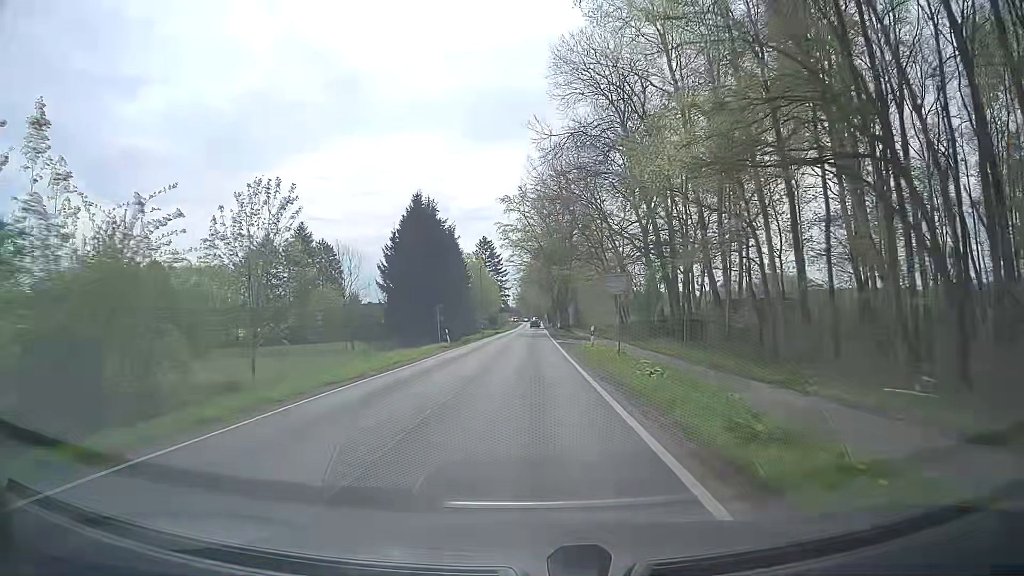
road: tertiary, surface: asphalt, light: Day
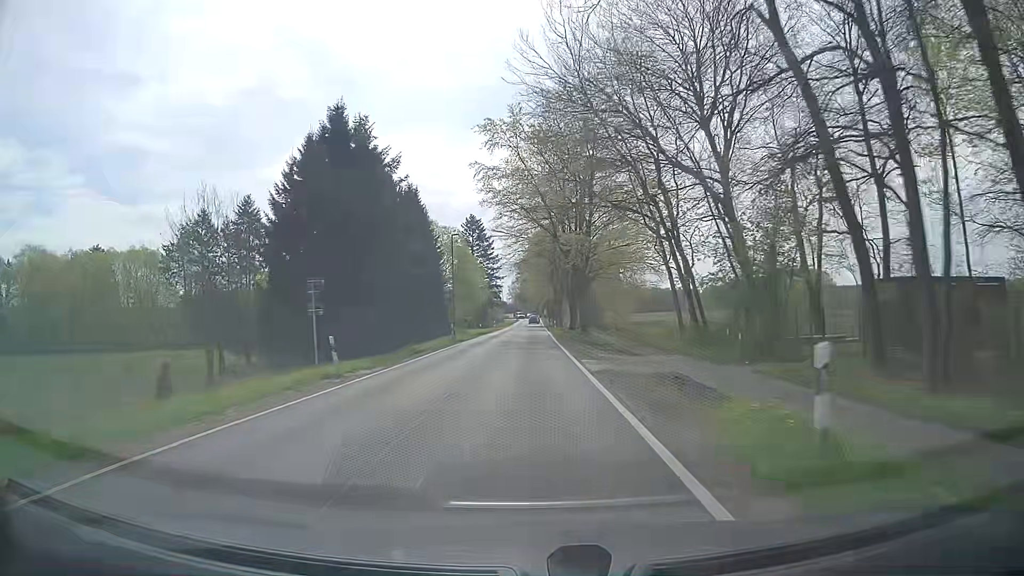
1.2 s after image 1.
(0.0, +25.1) m; 0°
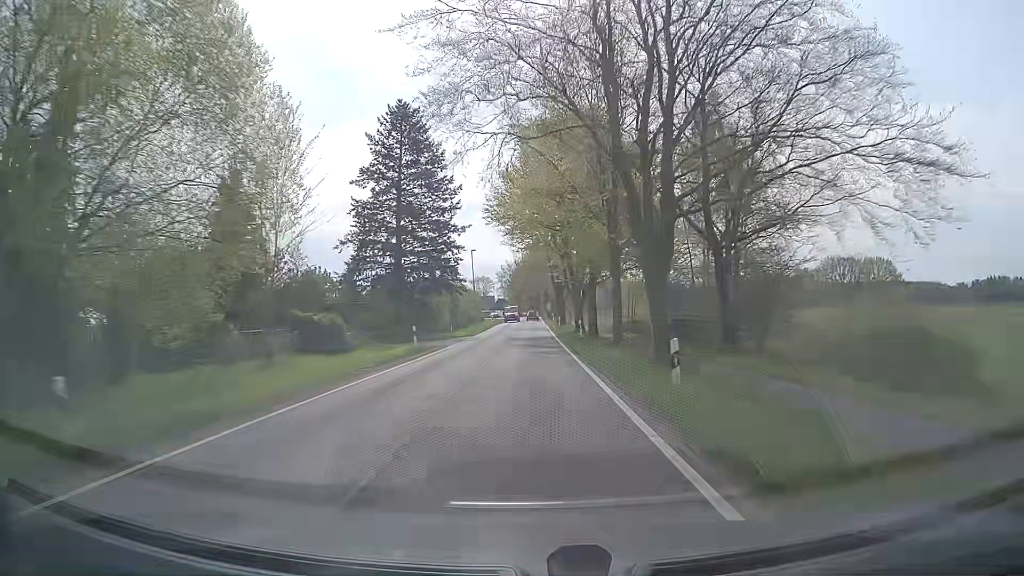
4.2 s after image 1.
(+0.6, +62.5) m; 0°
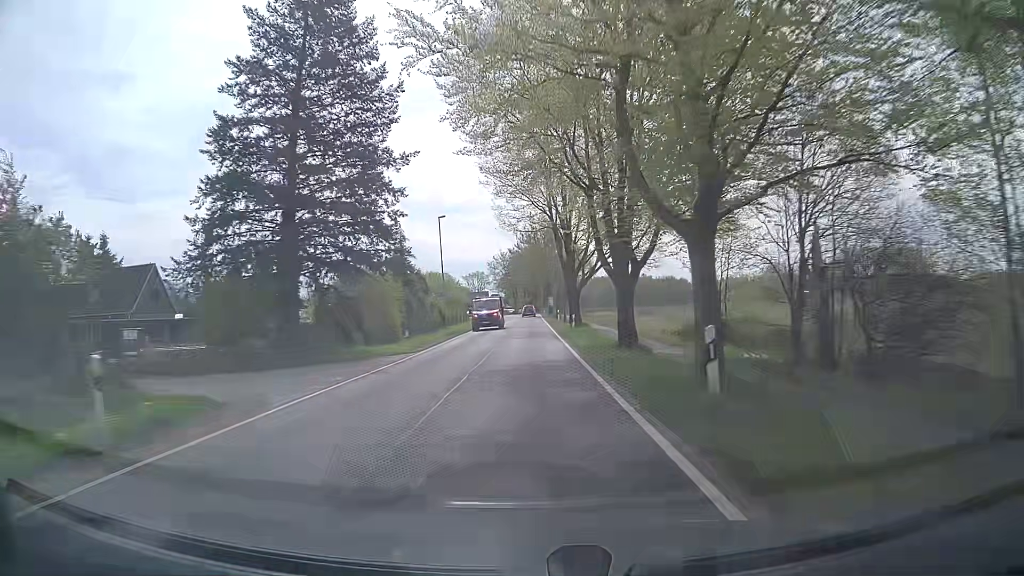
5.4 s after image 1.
(+0.2, +23.9) m; +1°
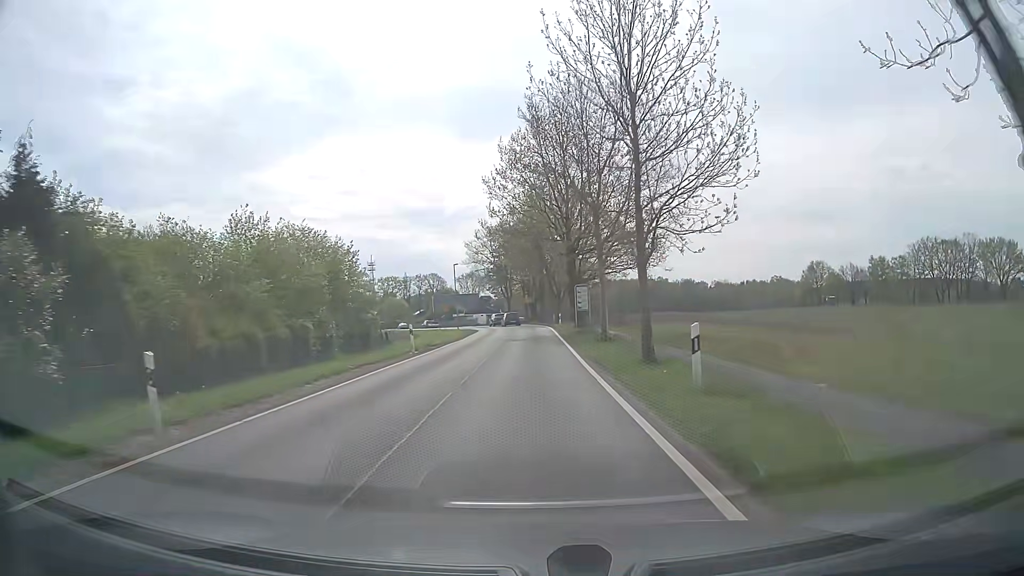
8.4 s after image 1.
(0.0, +53.1) m; 0°
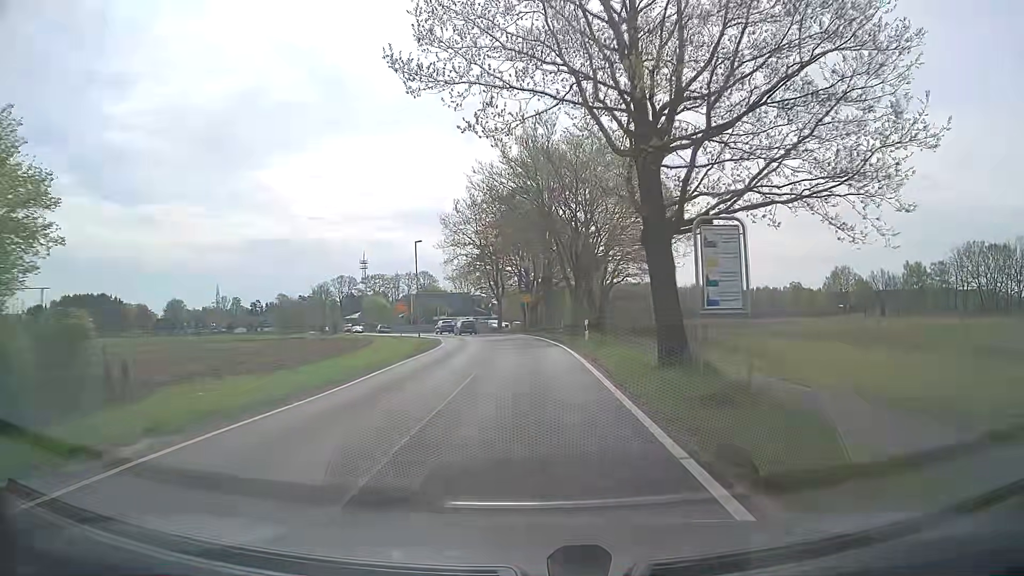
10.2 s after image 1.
(-0.1, +26.3) m; -1°
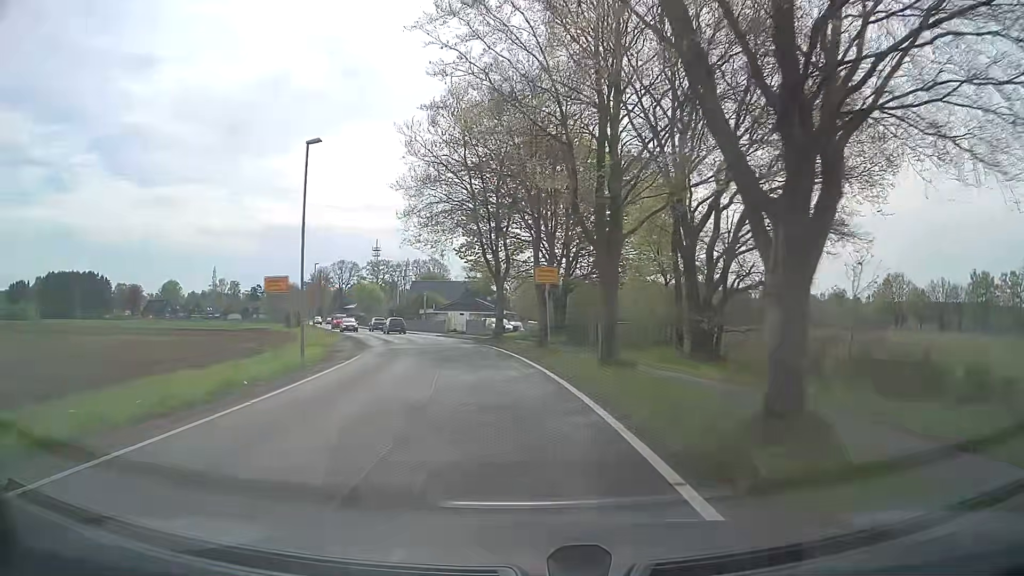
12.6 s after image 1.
(0.0, +29.4) m; -1°
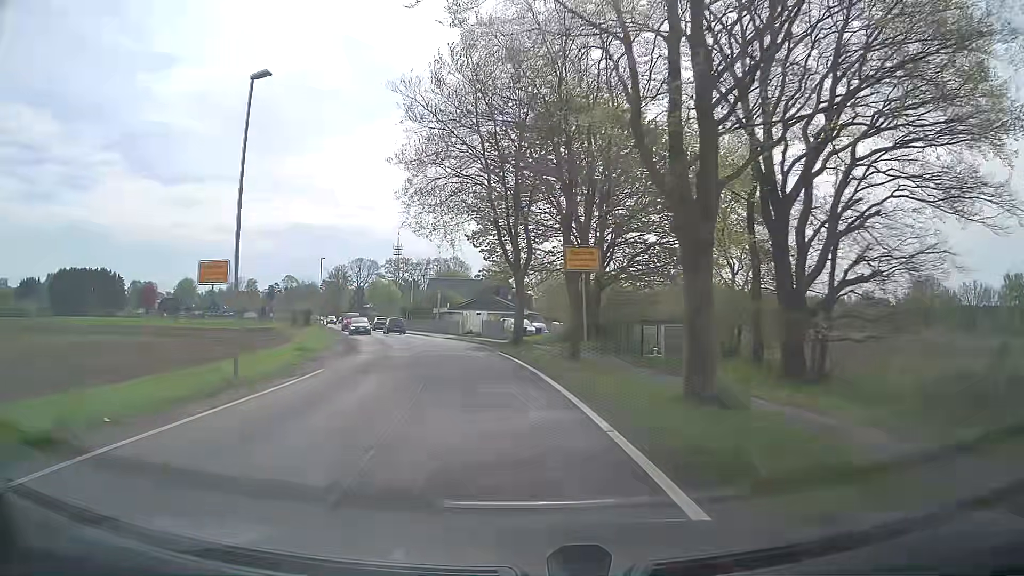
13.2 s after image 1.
(-0.1, +7.1) m; -2°
(0, +10) (-1, +20) (-3, +30) (-5, +40) (-8, +49) (-11, +59) (-14, +68) (-17, +78) (-20, +87) (-24, +97) m
